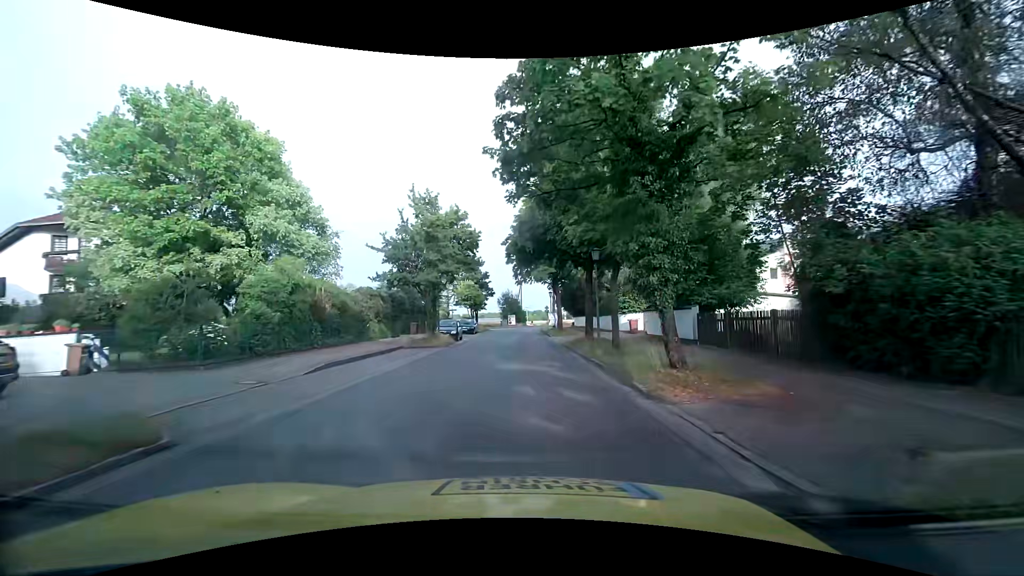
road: tertiary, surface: asphalt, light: Day
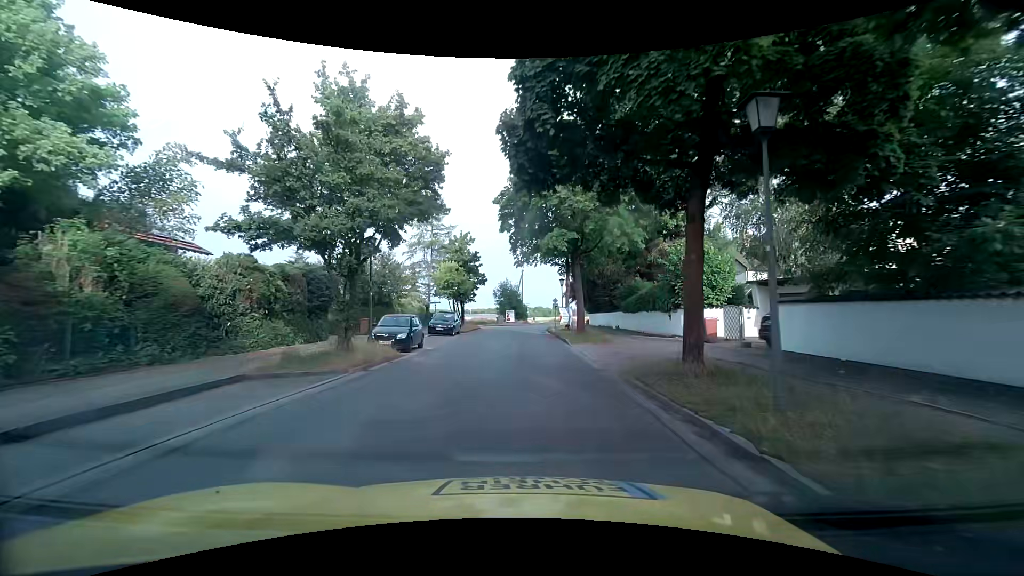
(+0.1, +14.7) m; 0°
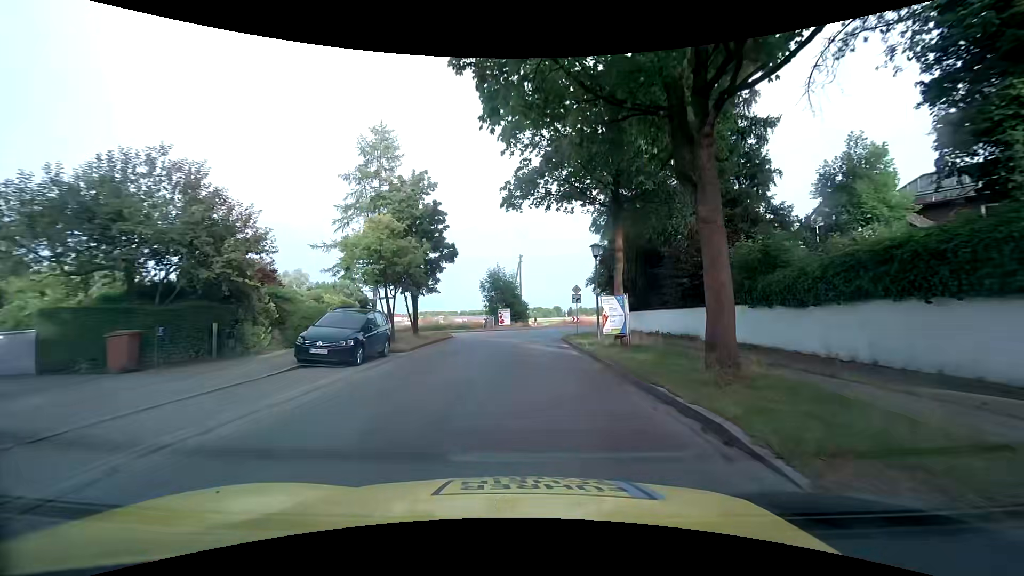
(+0.1, +19.6) m; 0°
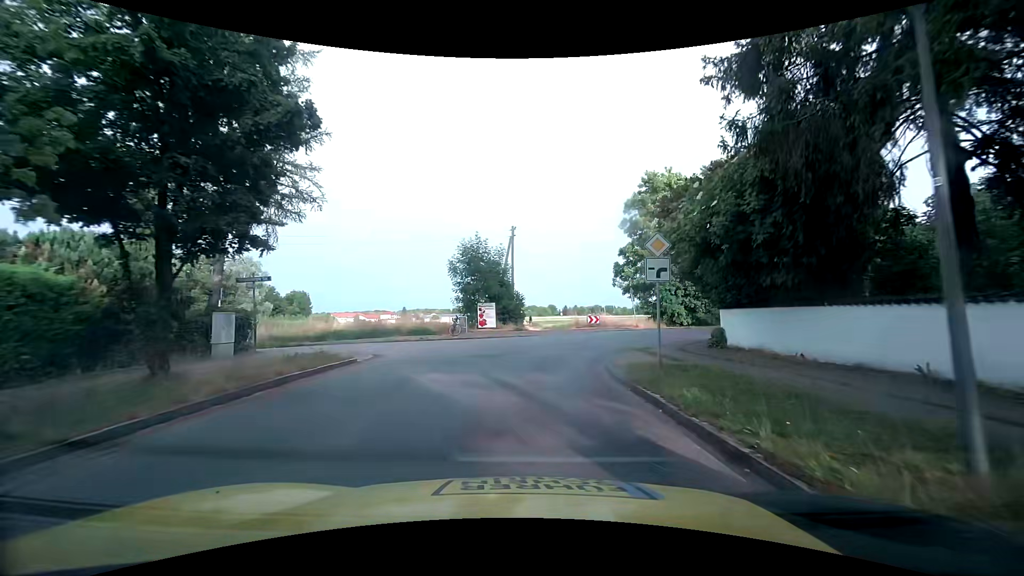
(+0.1, +17.5) m; +1°
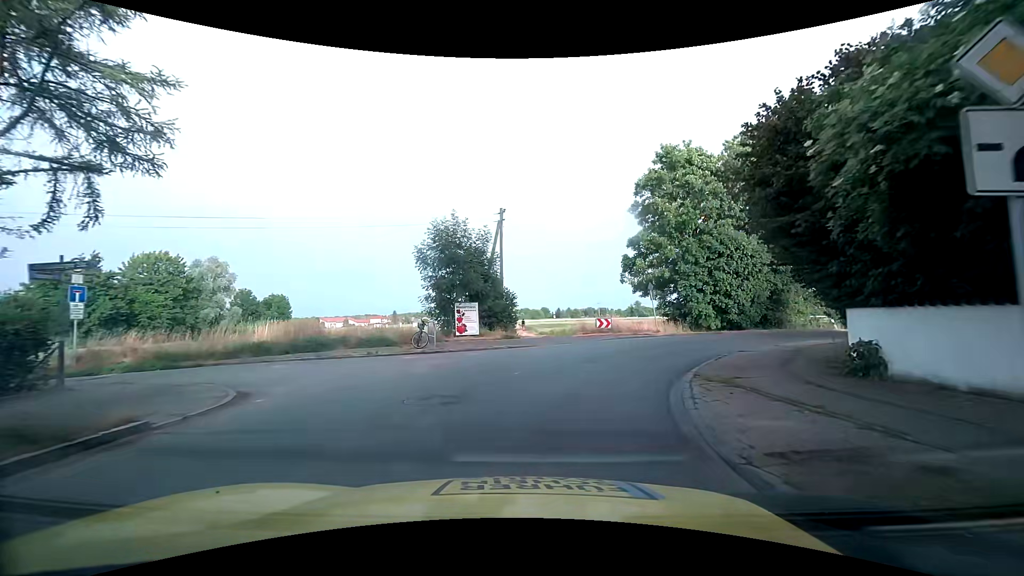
(0.0, +7.6) m; 0°
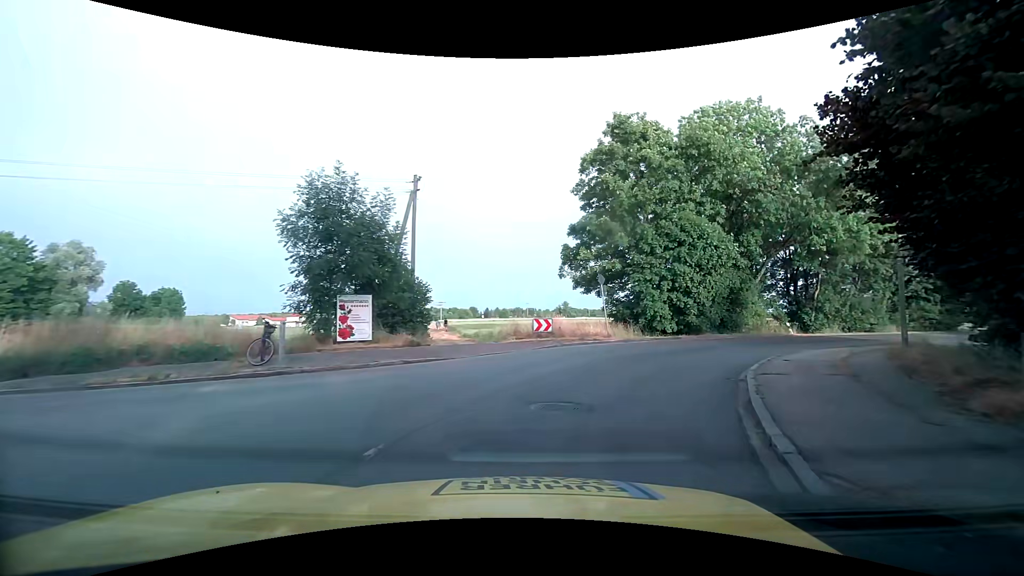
(+0.3, +6.8) m; +8°
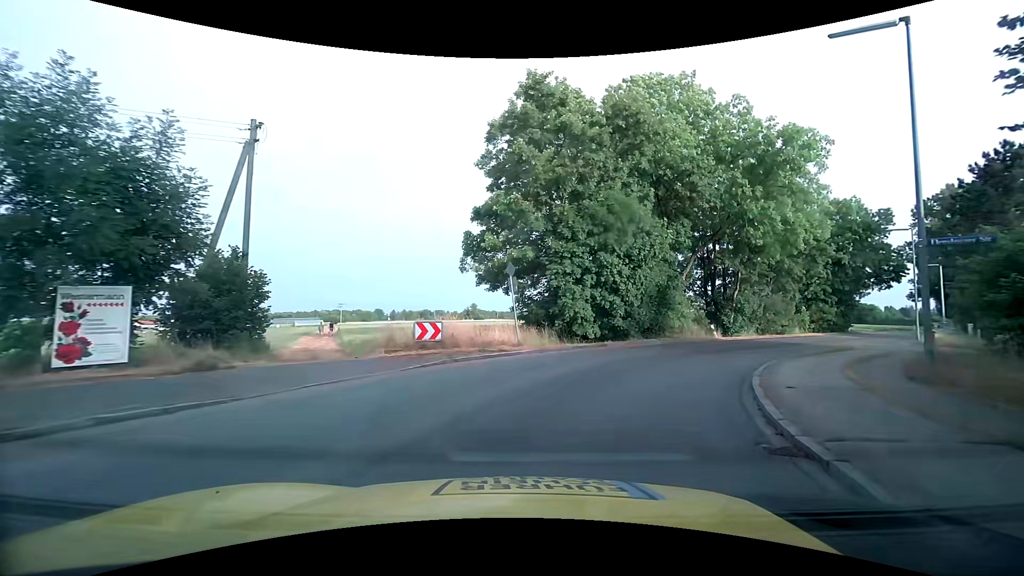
(+0.6, +6.1) m; +10°
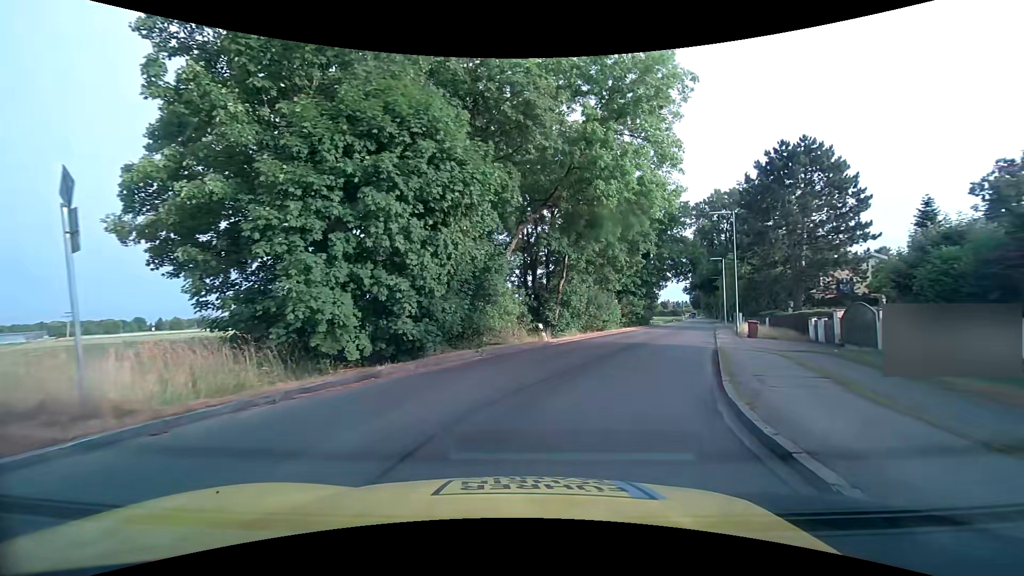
(+1.7, +10.3) m; +22°
(+2, +10) (+5, +19) (+8, +29) (+12, +38) (+16, +47) (+20, +56) (+23, +66) (+27, +75) (+30, +84) (+34, +94) m
